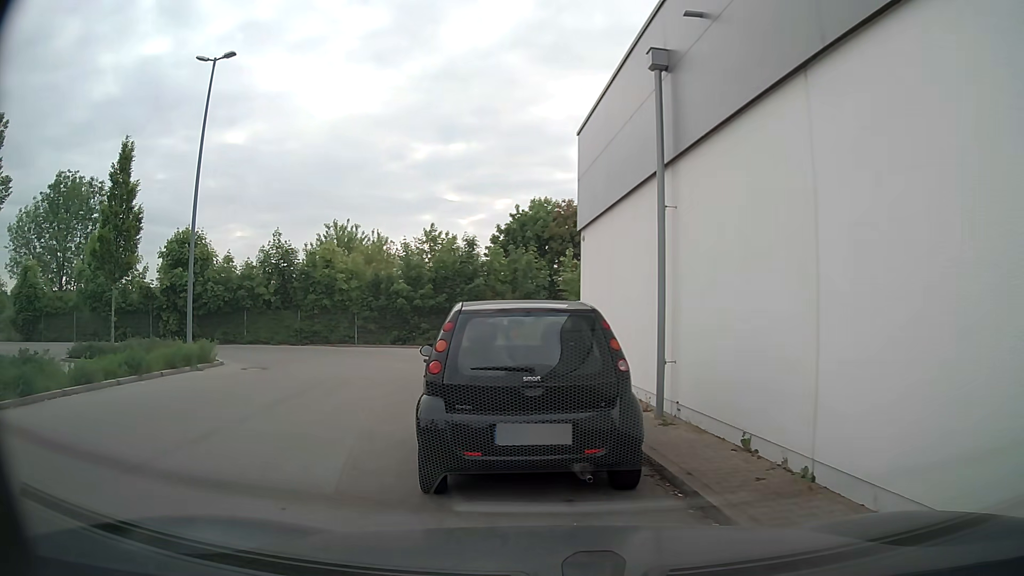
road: service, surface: asphalt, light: Day
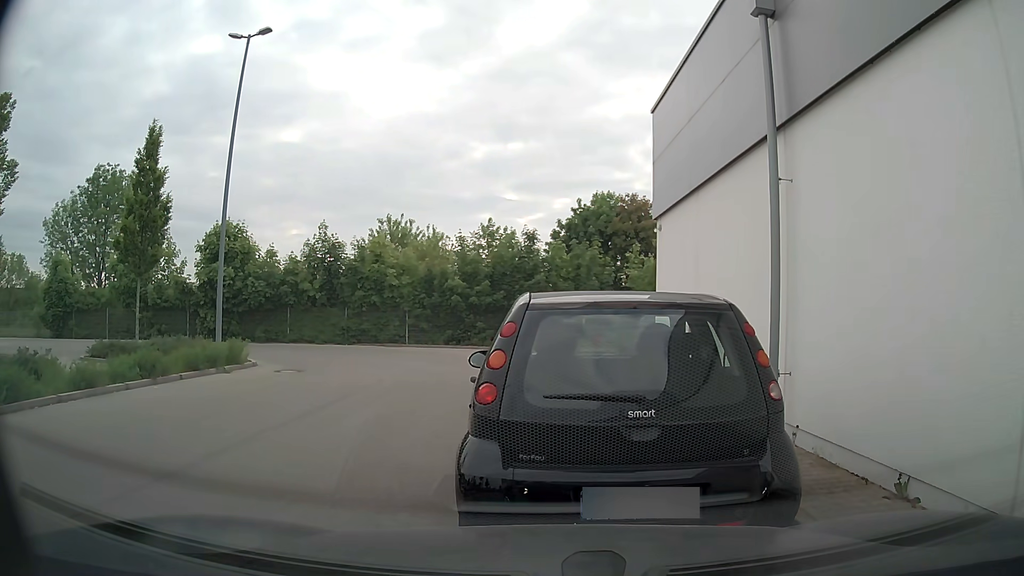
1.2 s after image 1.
(-0.1, +1.6) m; -4°
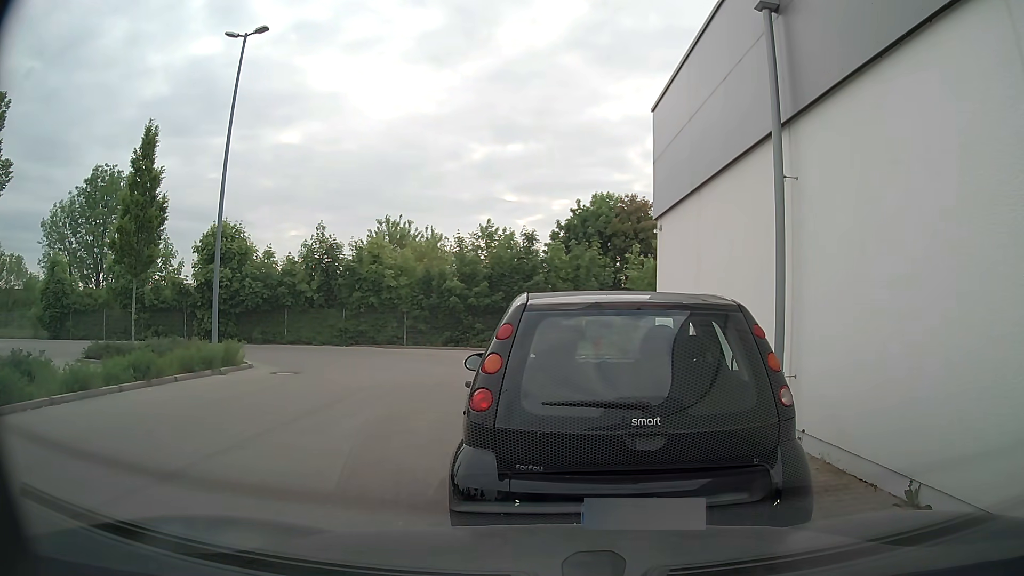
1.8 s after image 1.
(0.0, +0.2) m; 0°
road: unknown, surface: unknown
